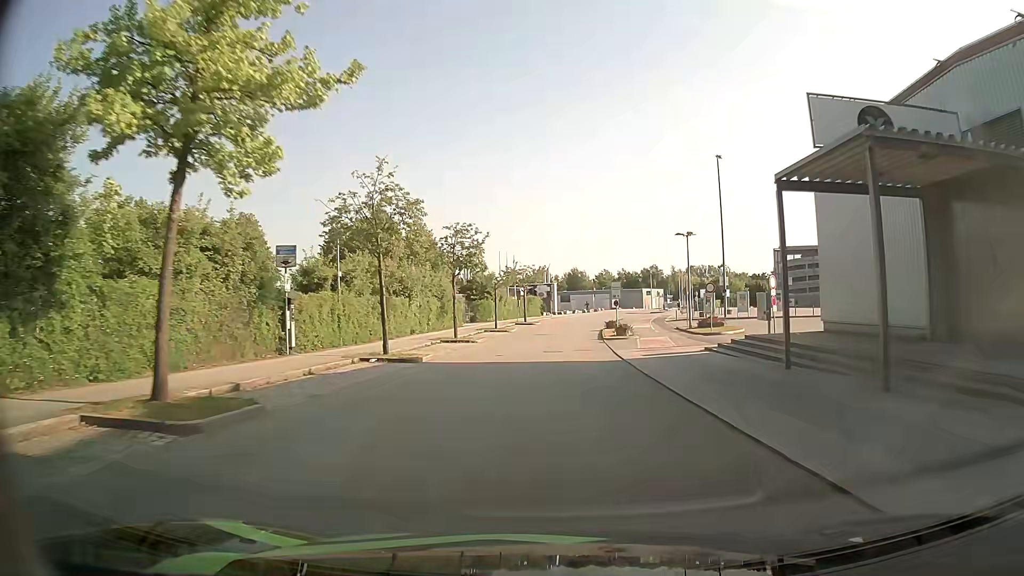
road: residential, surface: asphalt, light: Day
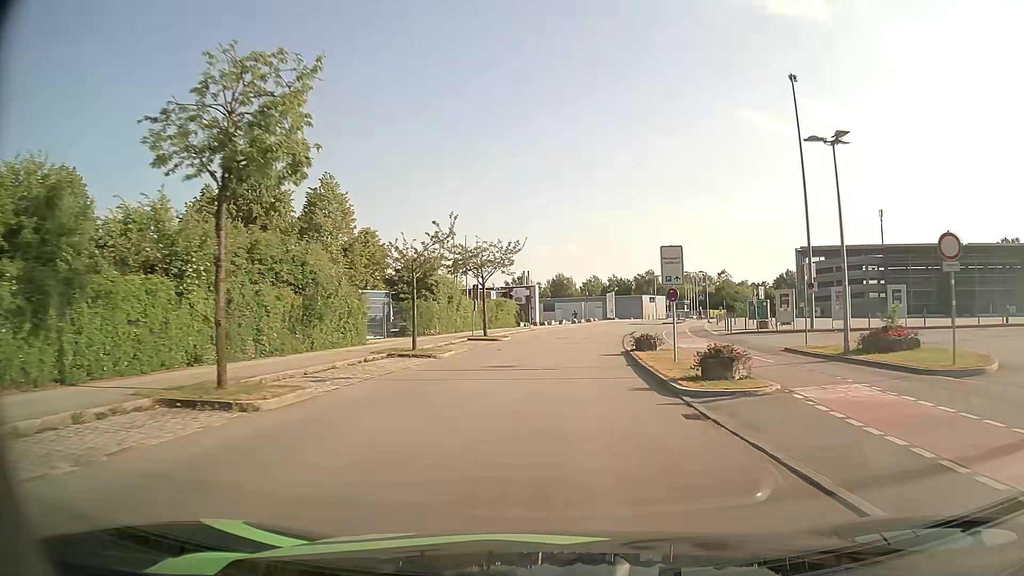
(+0.3, +25.7) m; +1°
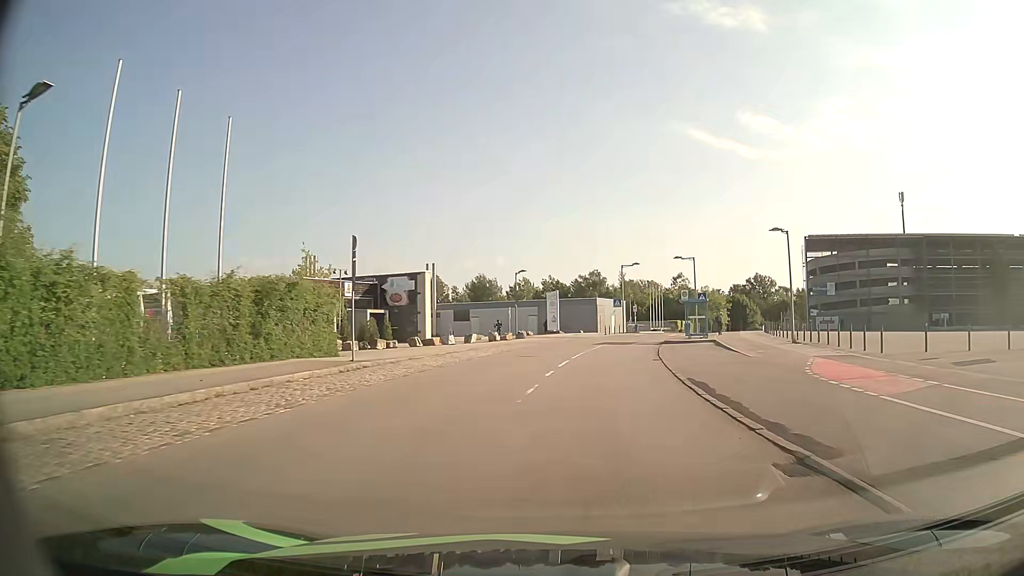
(+1.8, +38.6) m; +6°
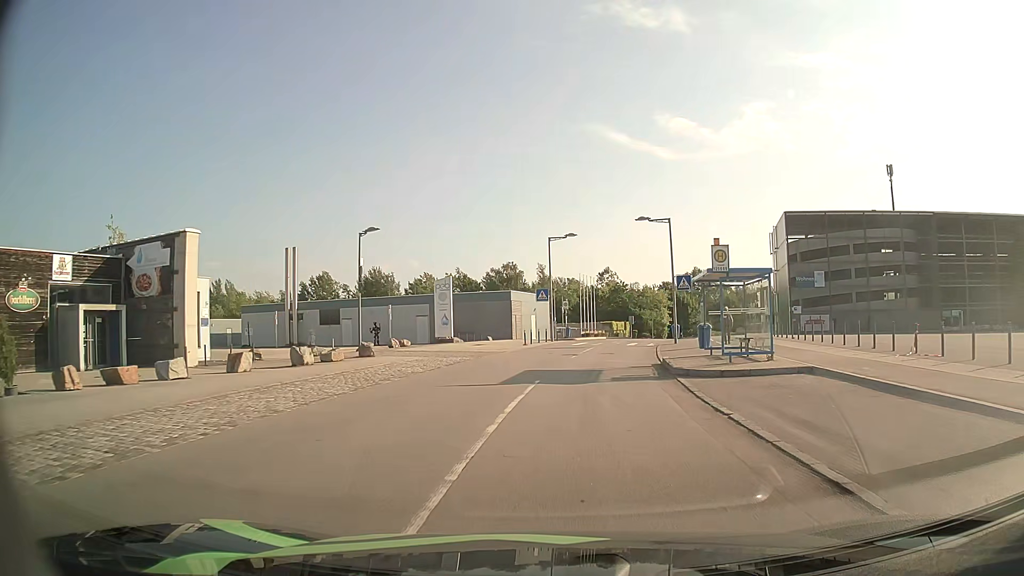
(+1.5, +24.0) m; +7°
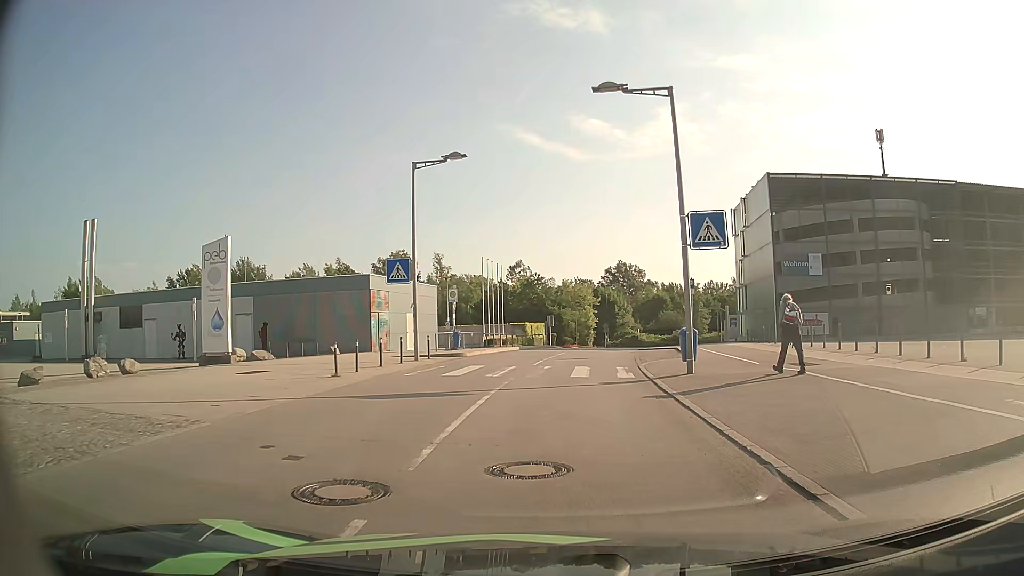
(+1.3, +21.8) m; +8°
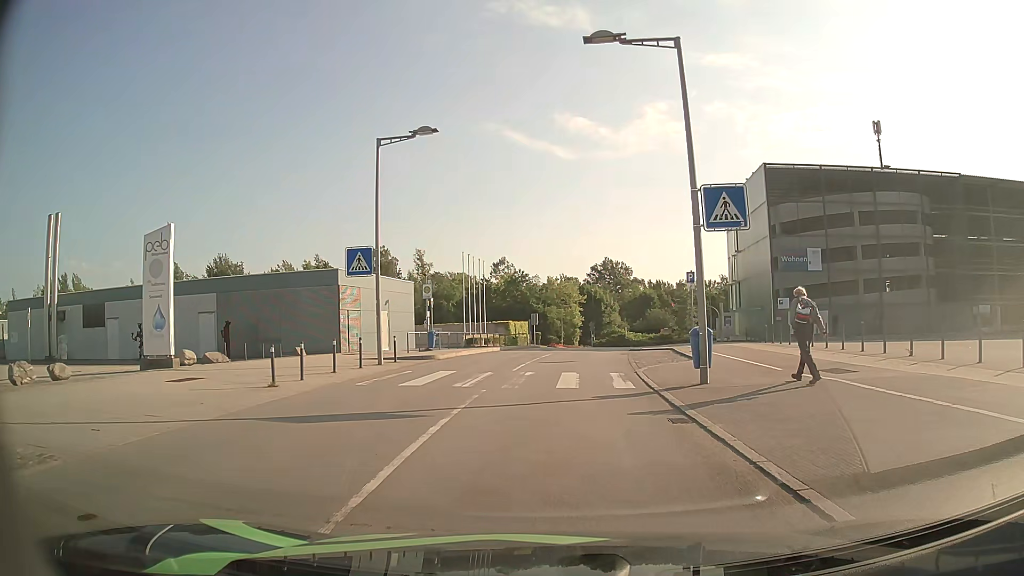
(0.0, +2.9) m; +1°
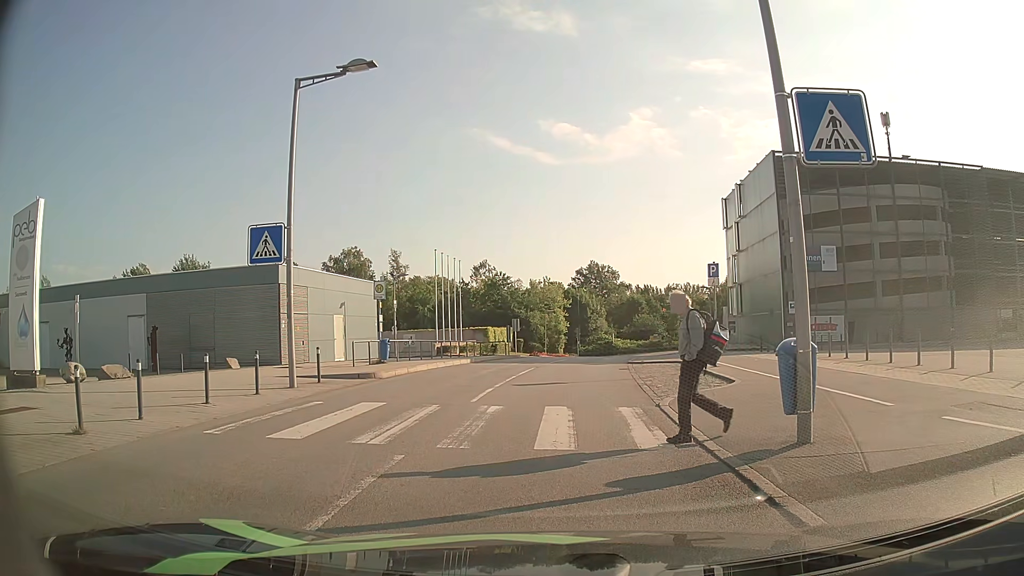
(0.0, +5.6) m; 0°
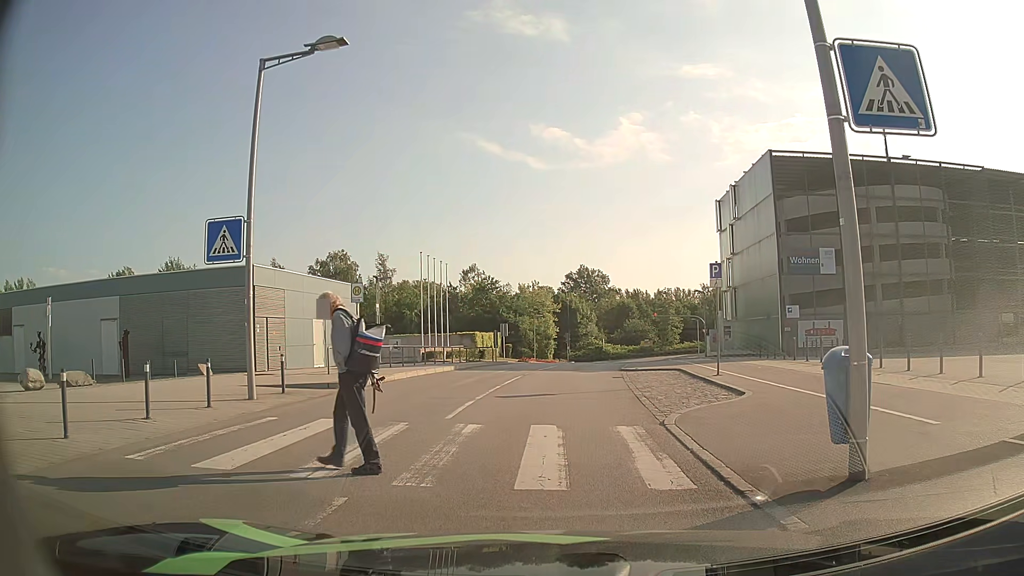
(0.0, +1.8) m; +2°
